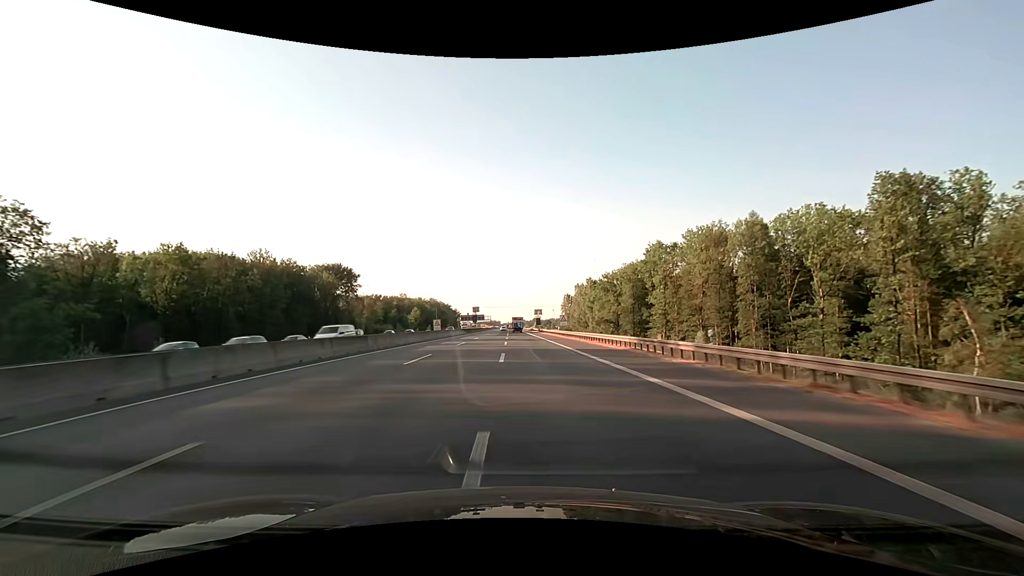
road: motorway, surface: asphalt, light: Day
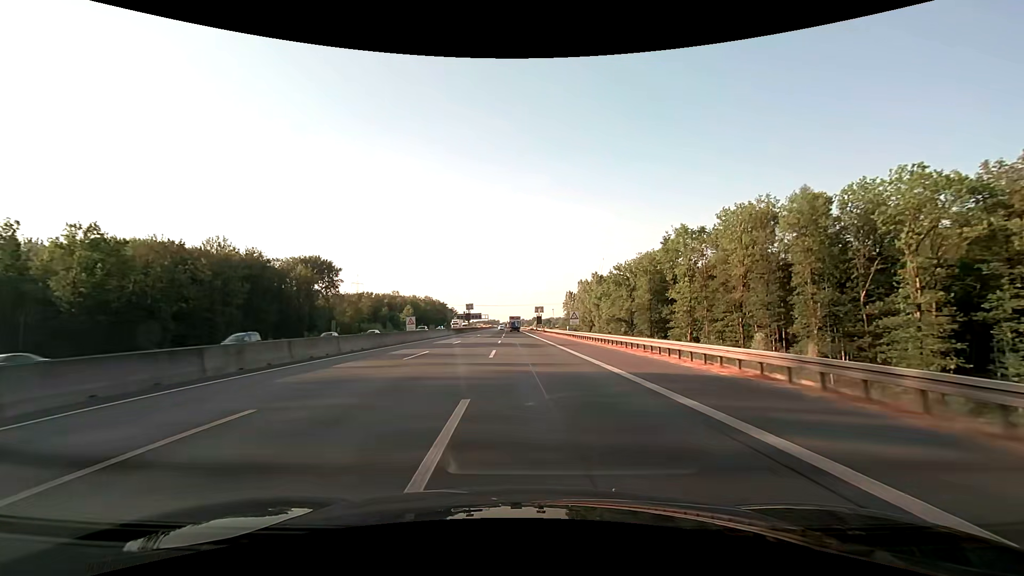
(0.0, +15.8) m; 0°
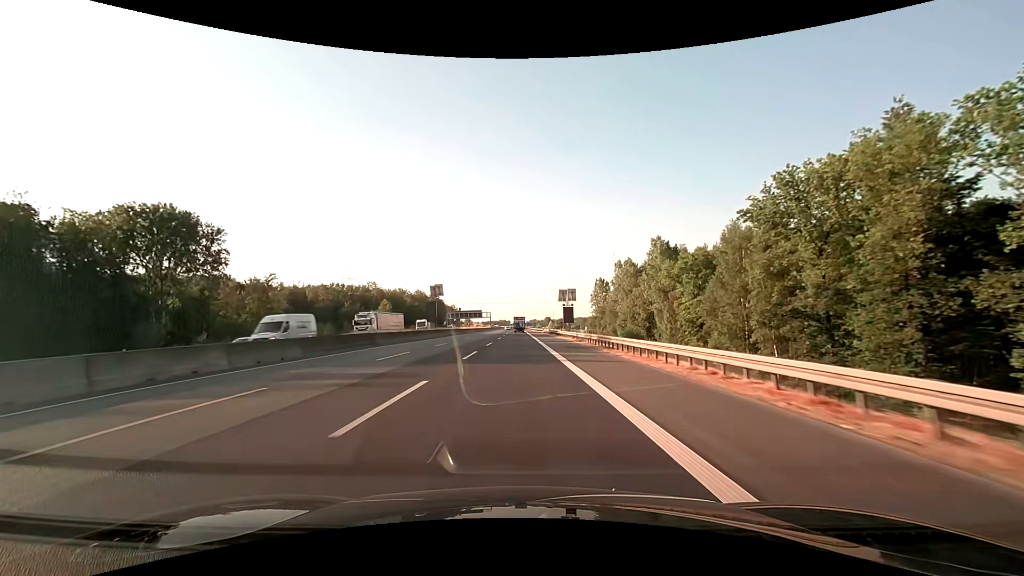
(-0.2, +63.3) m; -1°
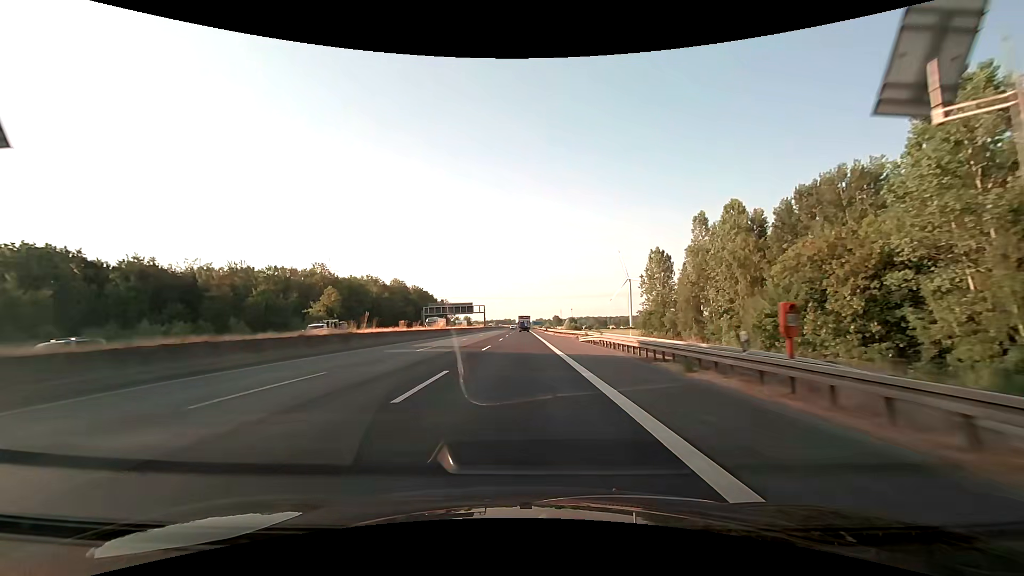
(-0.6, +63.3) m; -1°
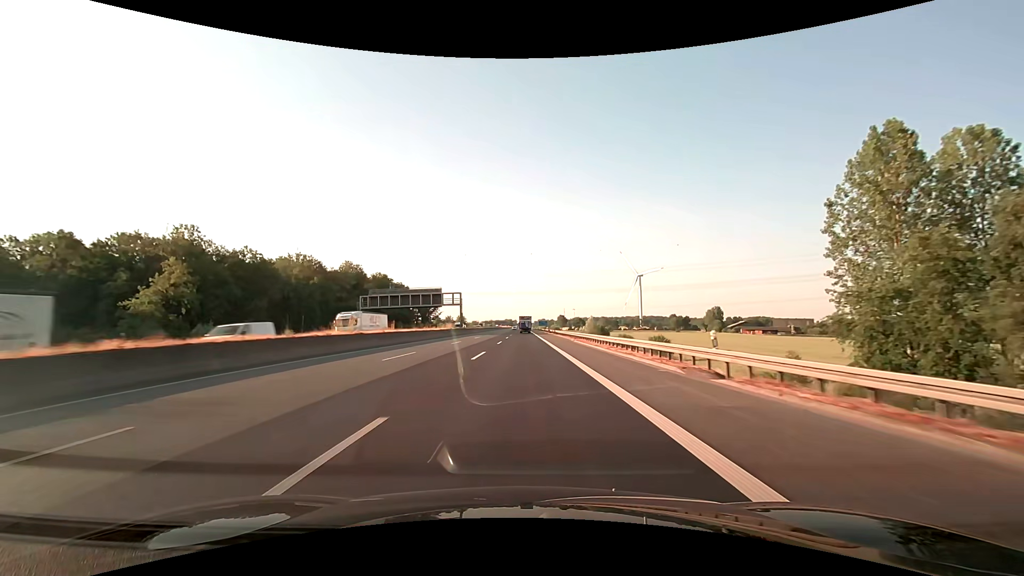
(0.0, +63.3) m; 0°
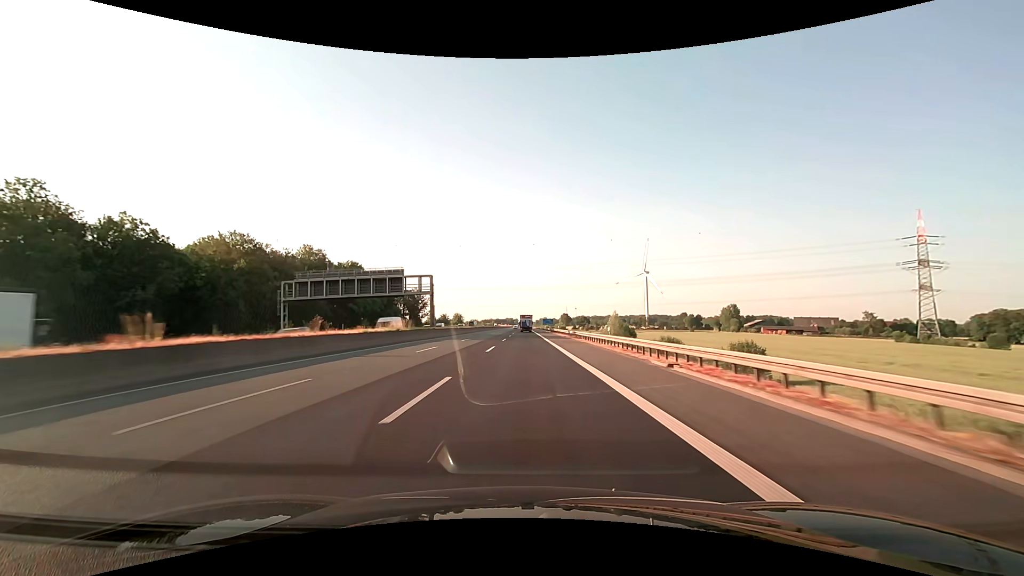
(-0.1, +31.6) m; 0°
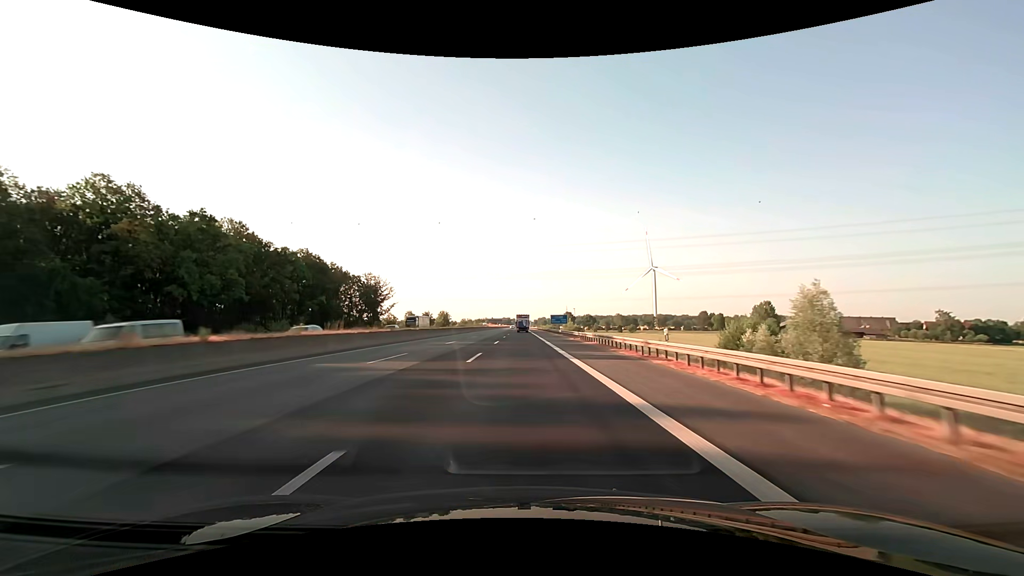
(+0.3, +63.2) m; 0°
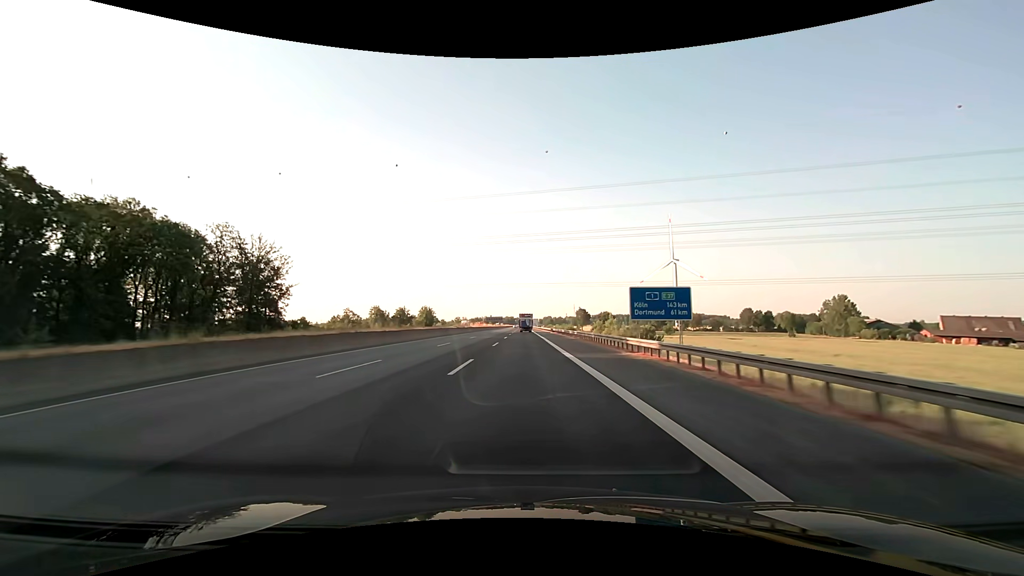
(-0.3, +78.9) m; 0°
(0, +10) (0, +20) (0, +30) (0, +40) (0, +50) (0, +60) (0, +70) (0, +80) (0, +90) (0, +100) m
